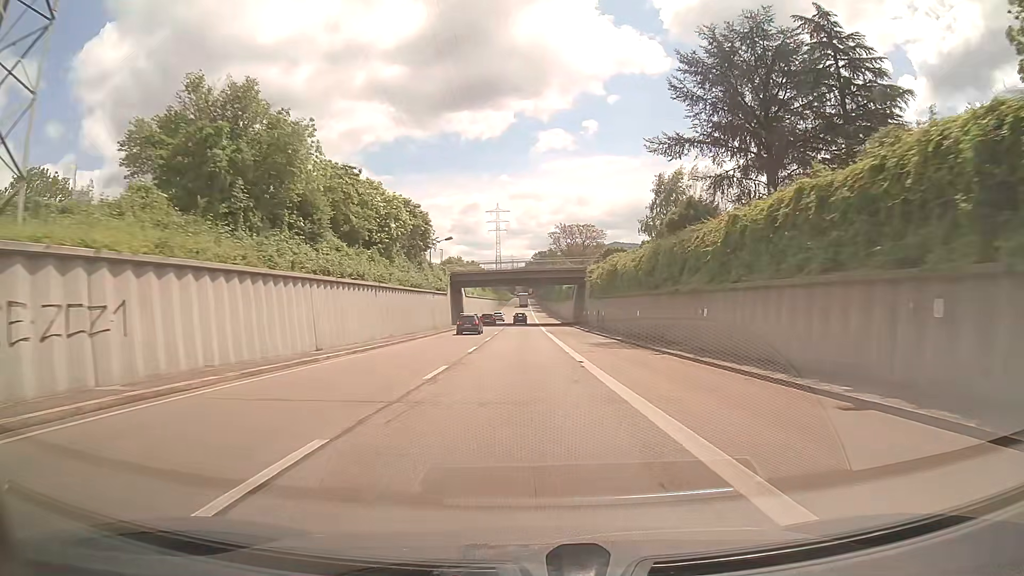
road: trunk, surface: asphalt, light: Day
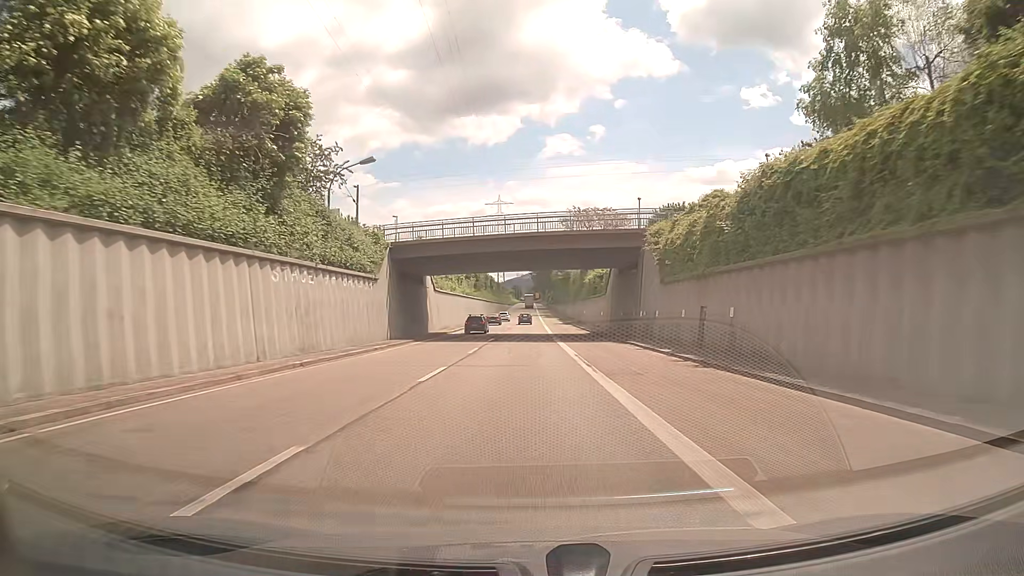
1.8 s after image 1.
(-0.3, +36.5) m; -1°
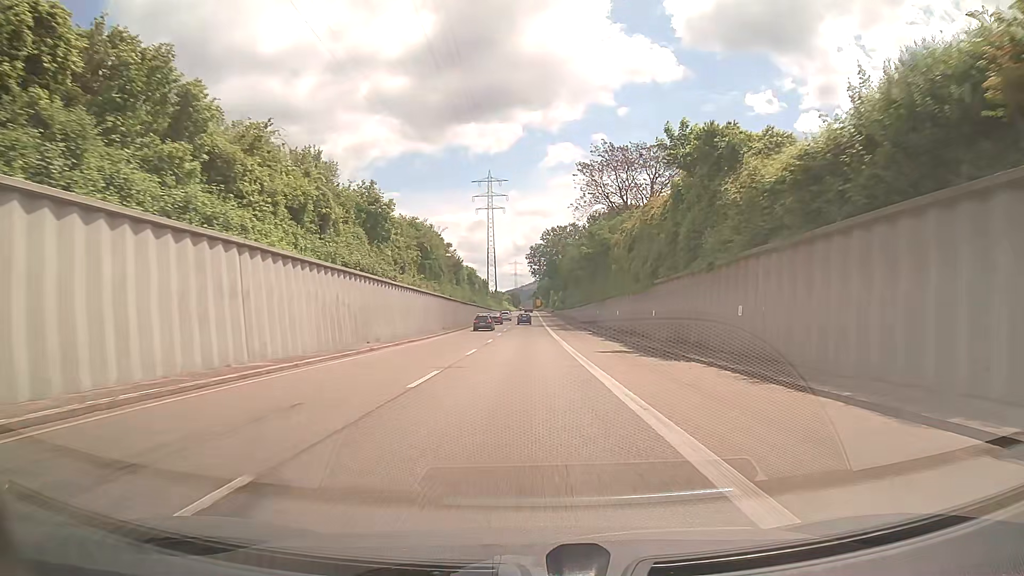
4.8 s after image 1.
(-0.3, +61.6) m; 0°
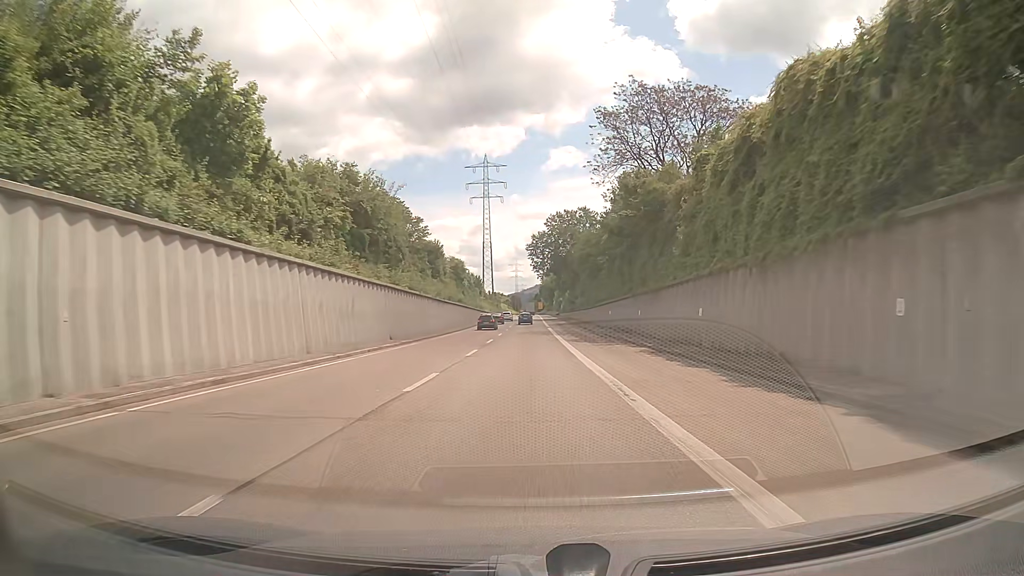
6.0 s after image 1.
(+0.2, +24.8) m; 0°
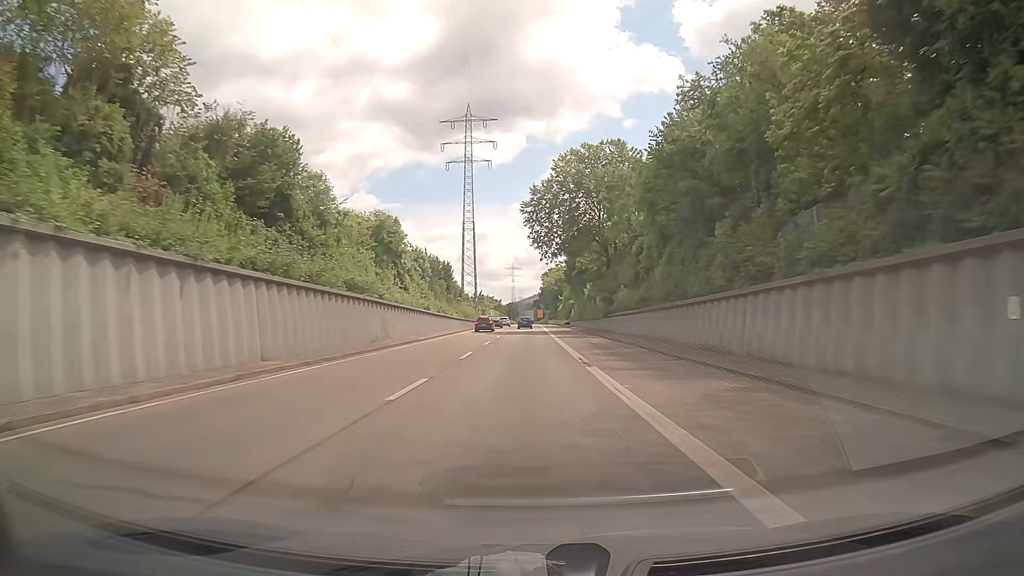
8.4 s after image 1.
(+0.1, +49.5) m; 0°
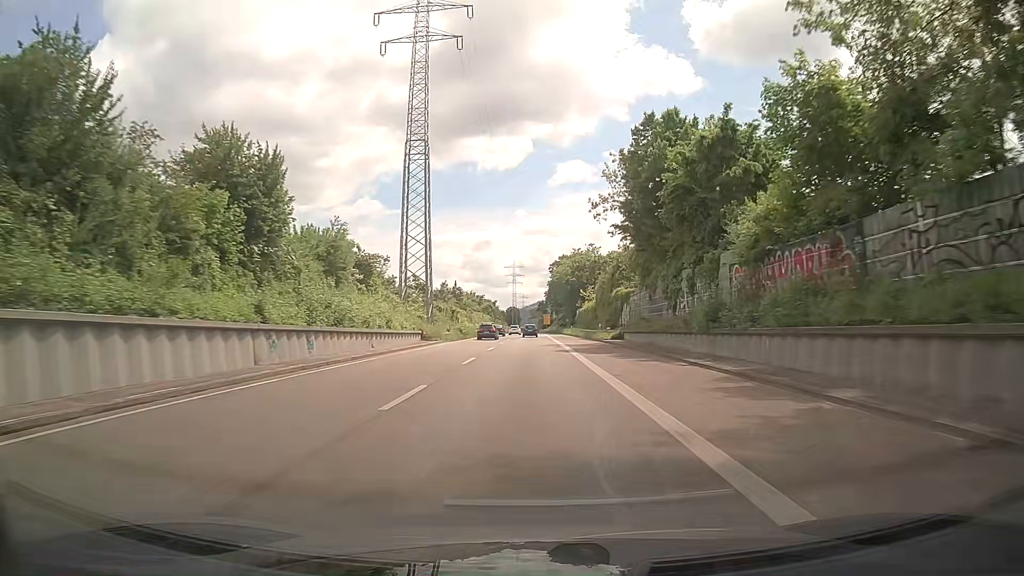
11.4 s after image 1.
(0.0, +61.4) m; 0°
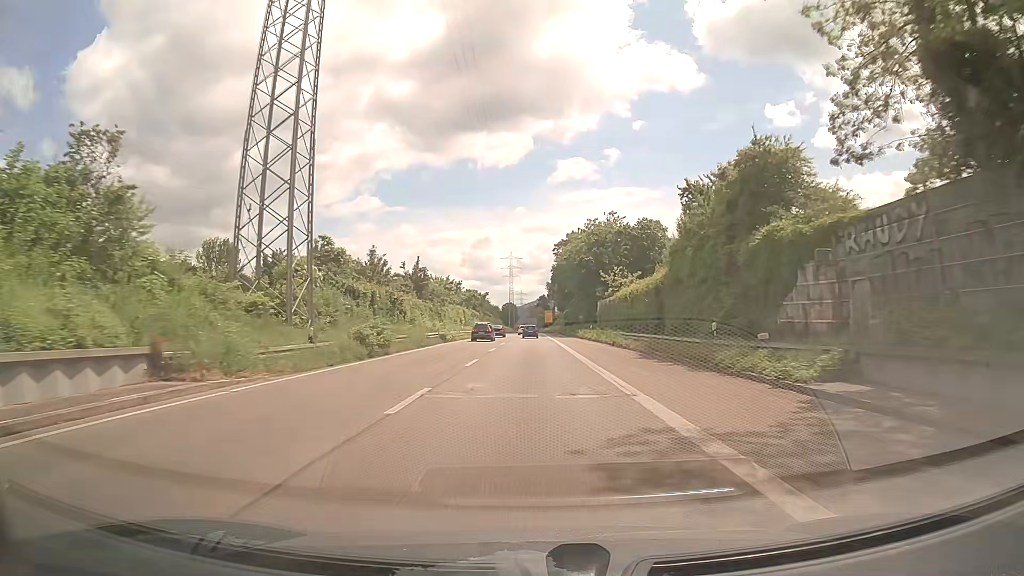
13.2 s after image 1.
(+0.1, +36.3) m; 0°
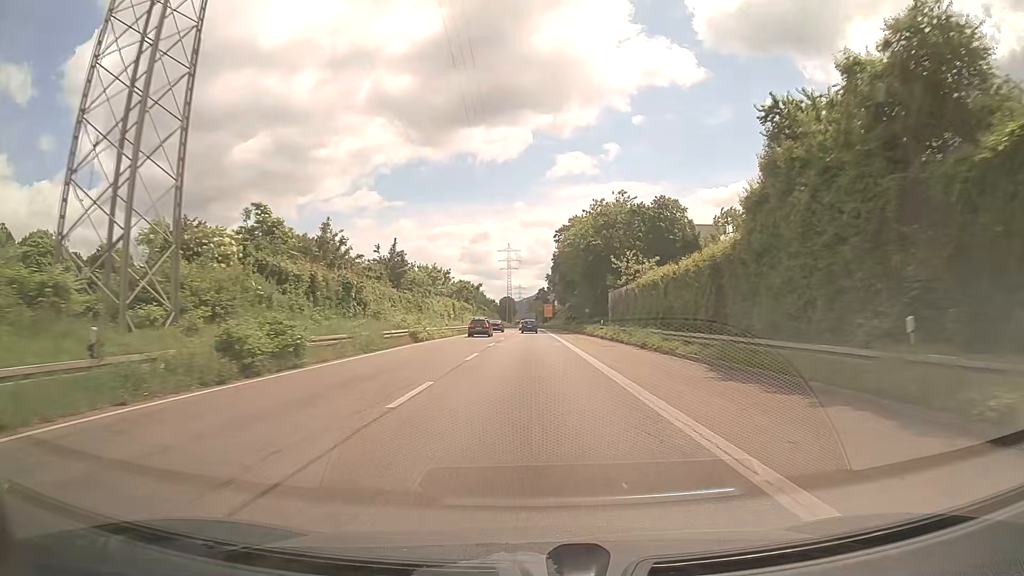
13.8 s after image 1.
(+0.1, +11.8) m; +1°
(0, +10) (0, +20) (0, +30) (0, +40) (0, +50) (0, +60) (0, +70) (0, +80) (0, +90) (0, +100) m
